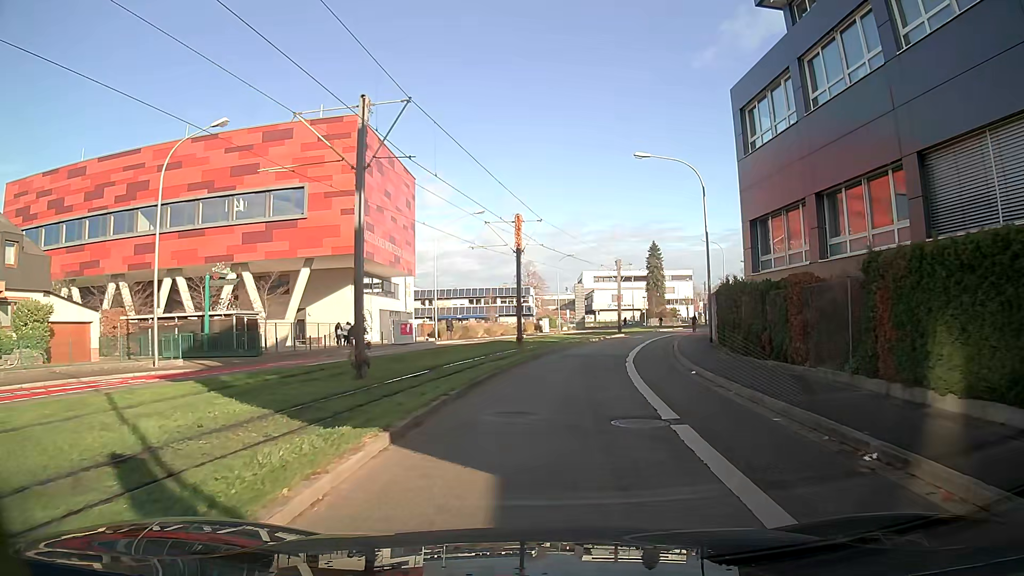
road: secondary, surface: asphalt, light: Day
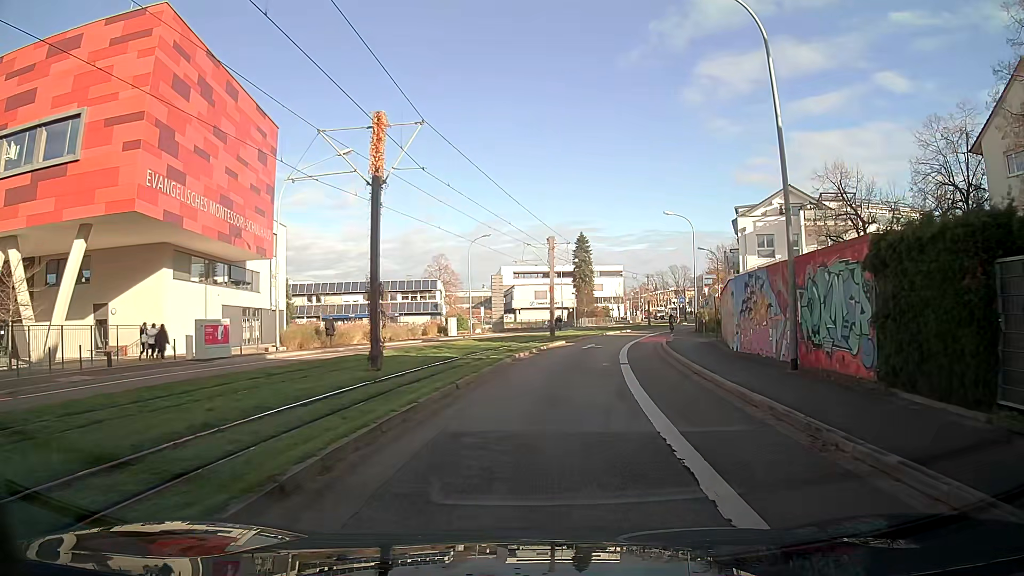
(+1.3, +19.1) m; +8°
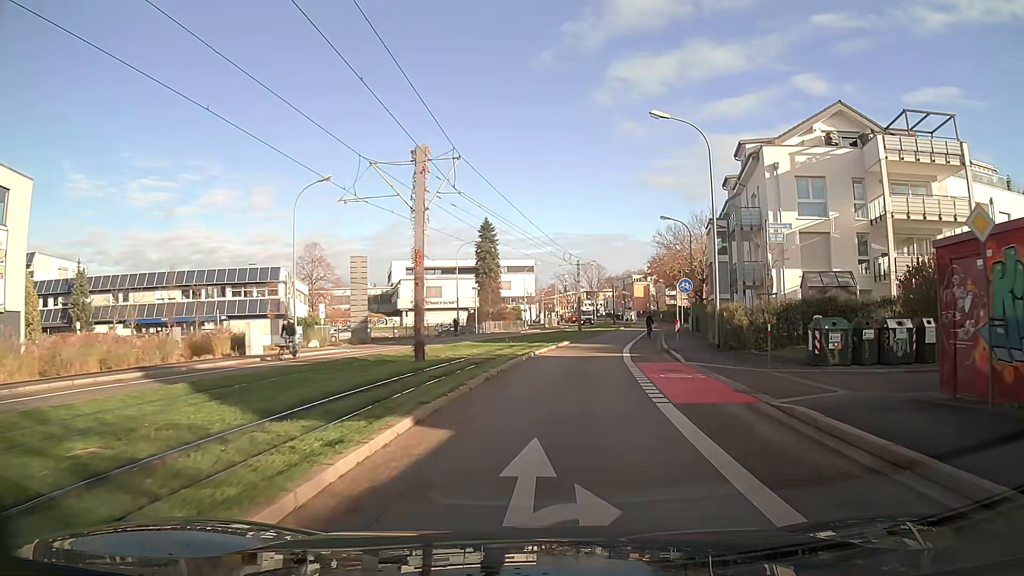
(+1.6, +27.3) m; +7°
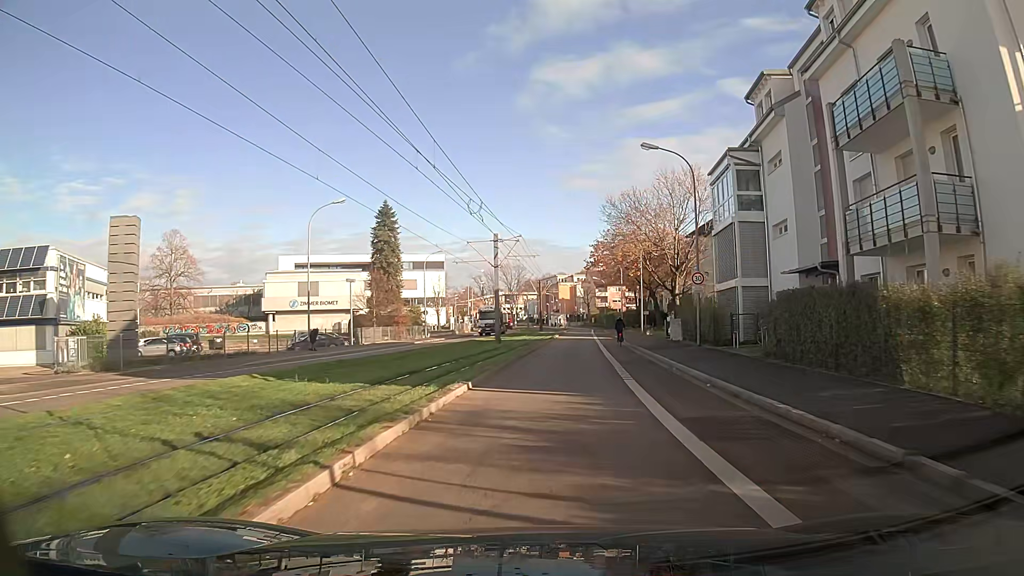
(+1.5, +24.0) m; +7°
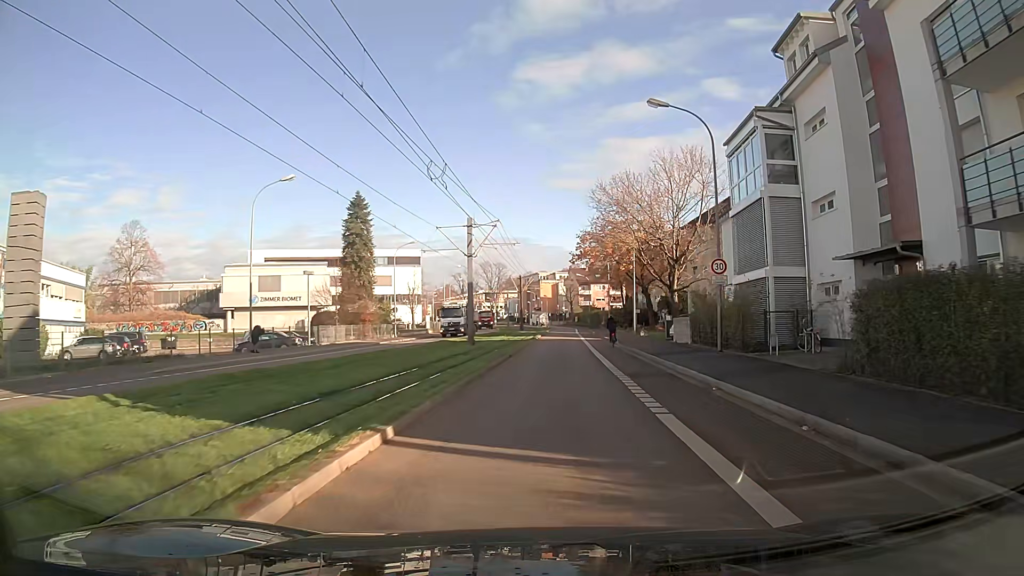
(+0.1, +6.4) m; +2°
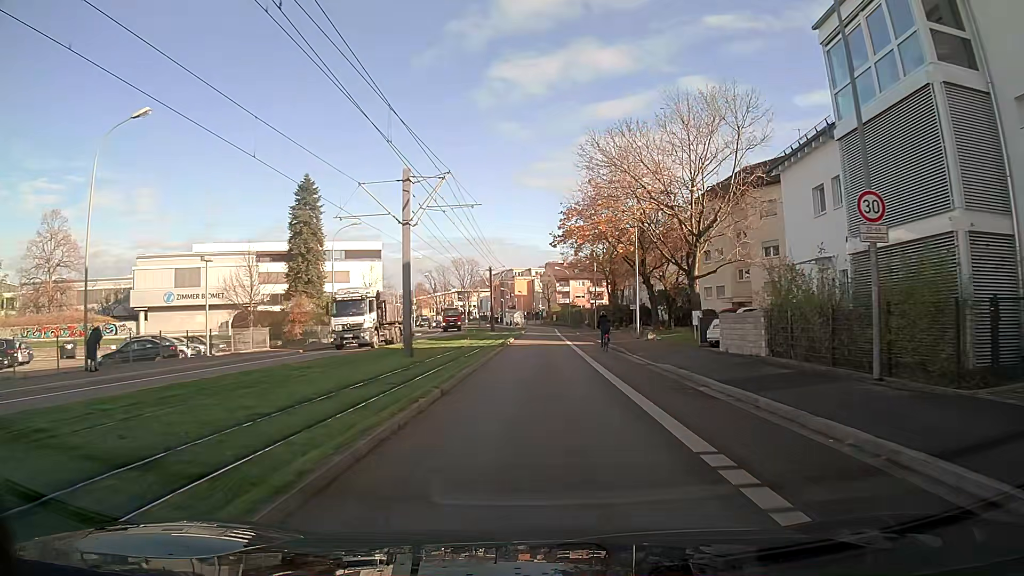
(+0.2, +13.1) m; +2°
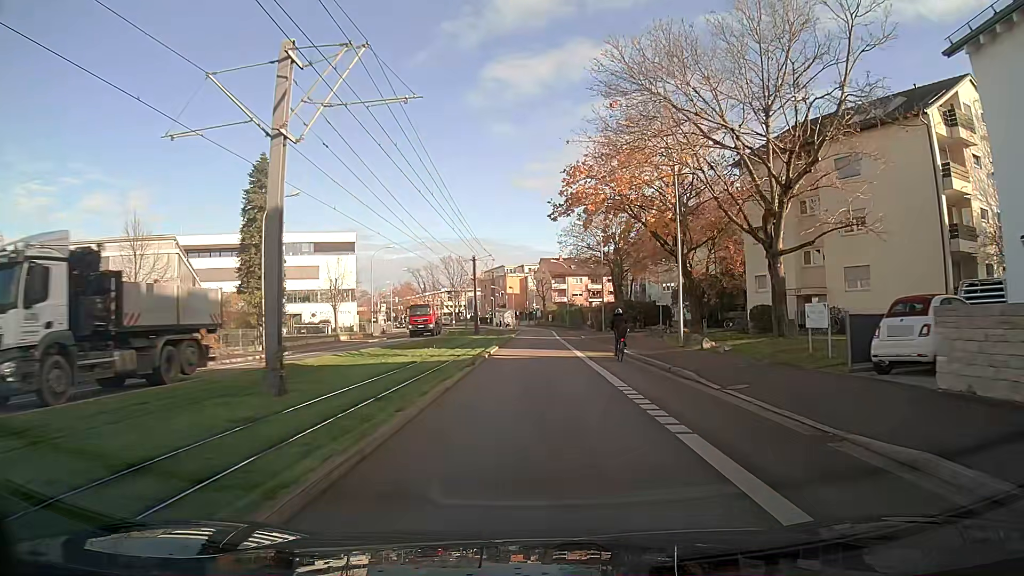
(0.0, +13.4) m; 0°
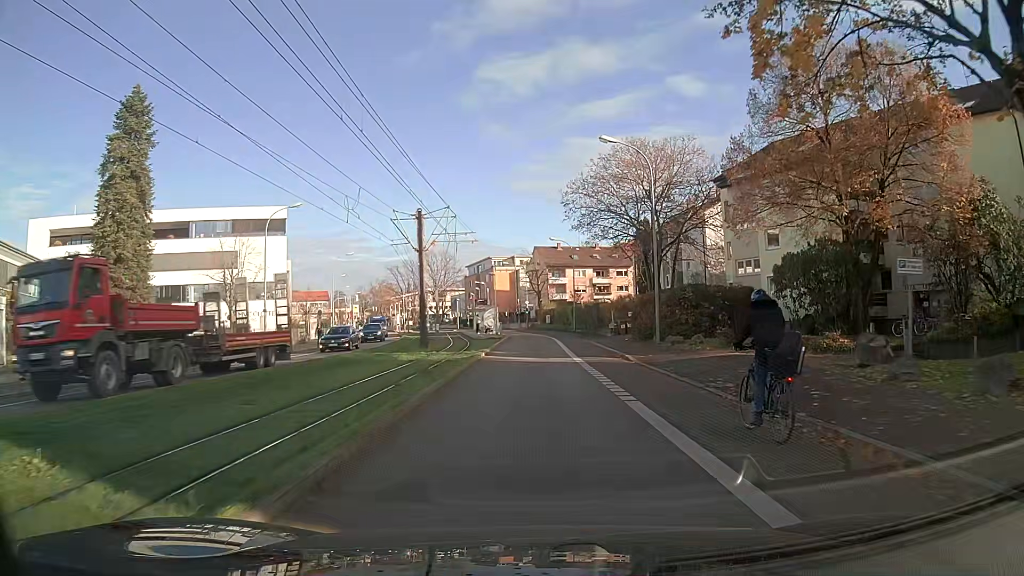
(+0.1, +27.3) m; 0°
